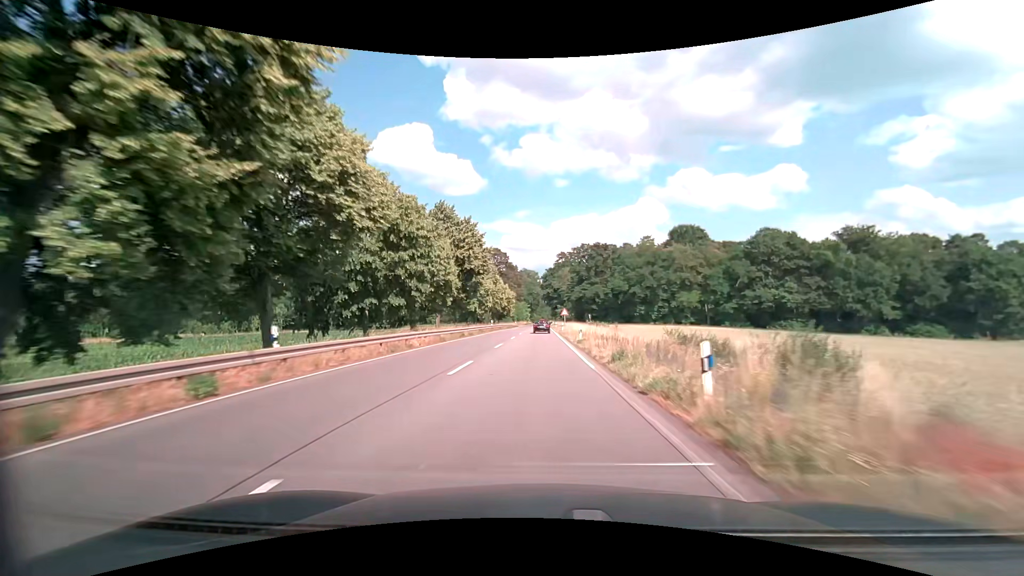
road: primary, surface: asphalt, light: Day
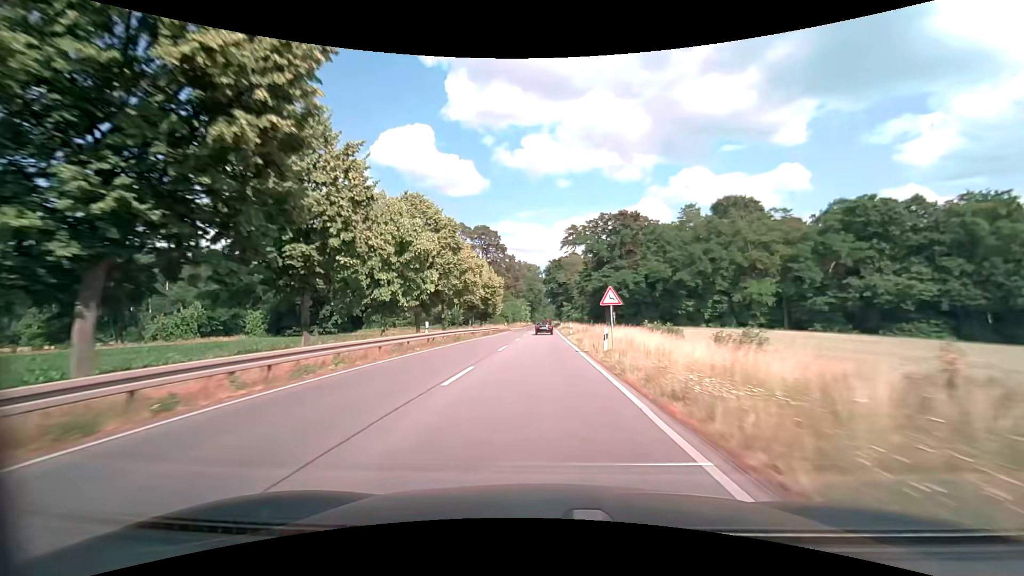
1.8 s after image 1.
(-0.2, +37.6) m; 0°
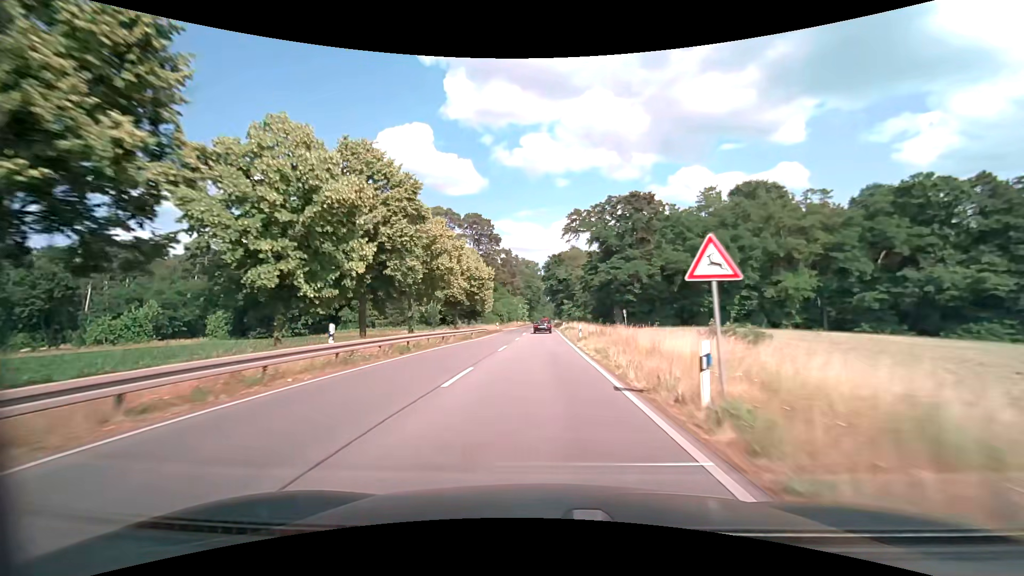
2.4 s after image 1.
(0.0, +12.3) m; 0°
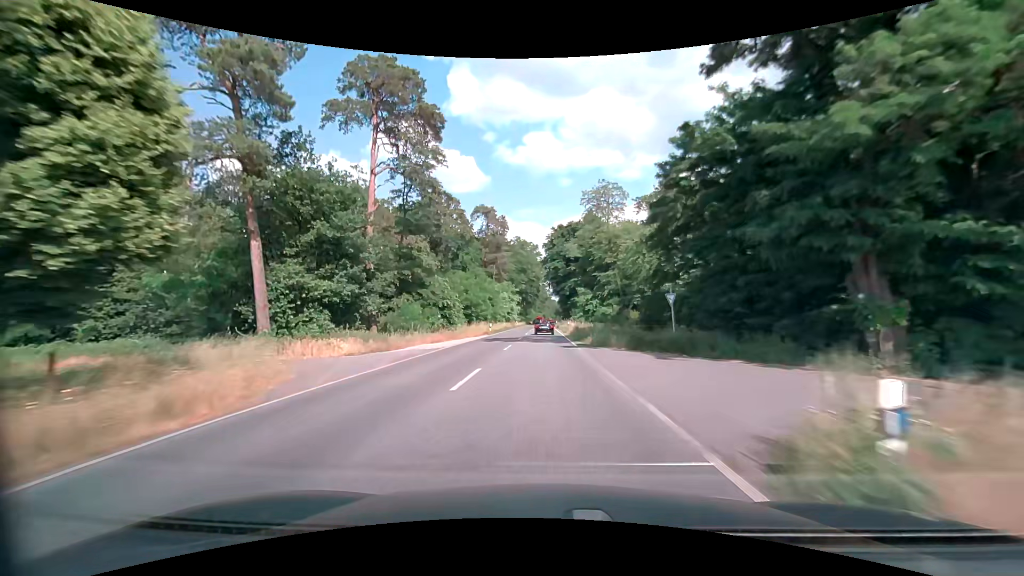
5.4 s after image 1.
(-0.2, +60.8) m; 0°
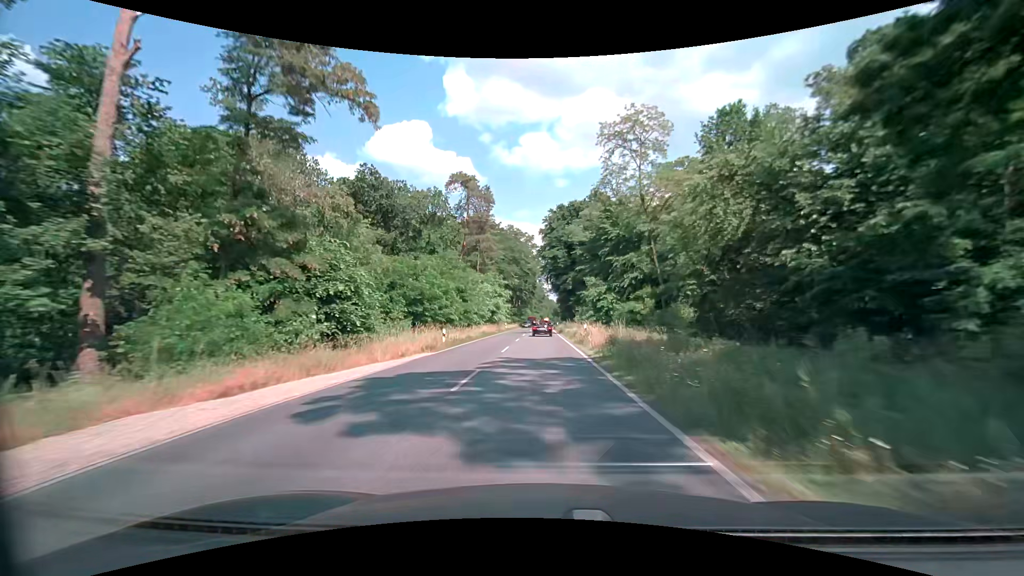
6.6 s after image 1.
(0.0, +24.0) m; 0°
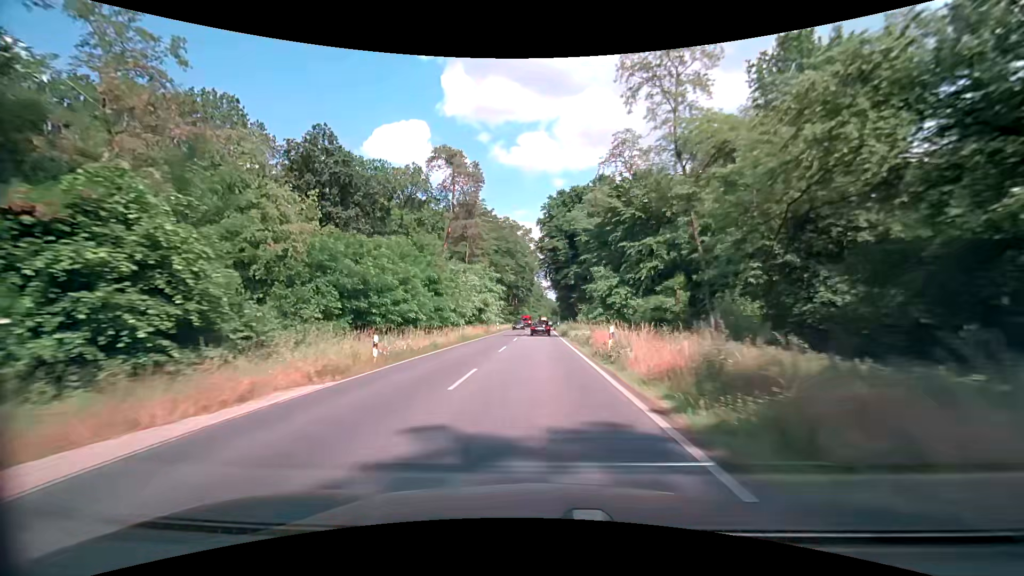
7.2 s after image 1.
(0.0, +11.9) m; 0°
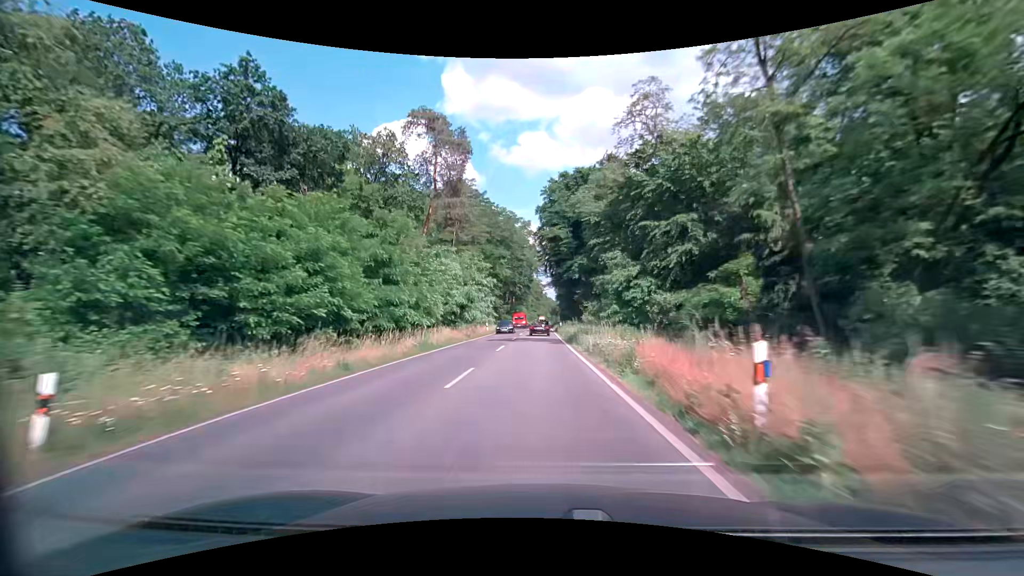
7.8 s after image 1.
(+0.1, +11.9) m; +1°
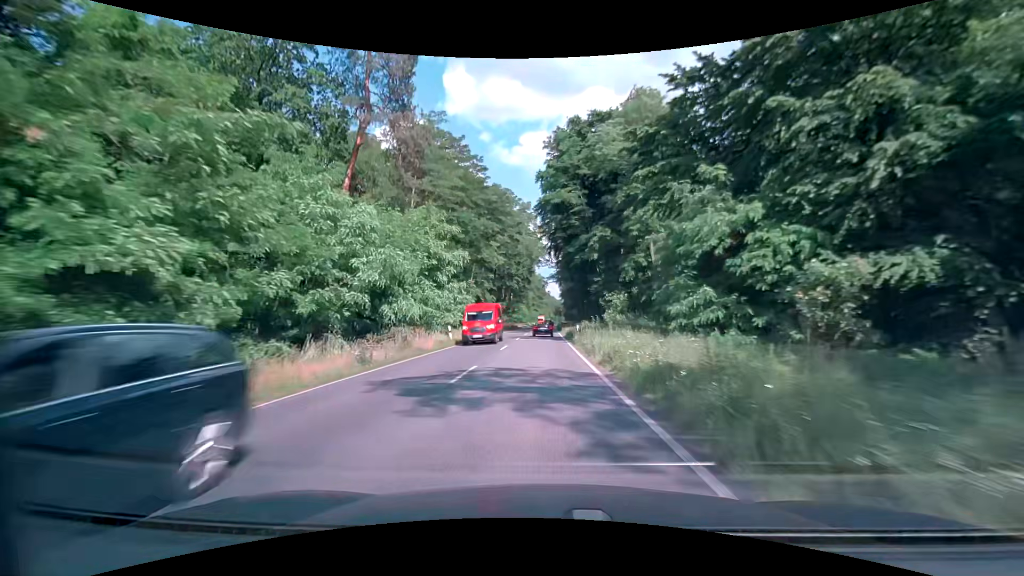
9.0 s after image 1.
(-0.1, +23.6) m; 0°
(0, +10) (0, +20) (0, +30) (0, +40) (0, +50) (0, +60) (0, +70) (+1, +80) (+1, +90) (+1, +100) m
